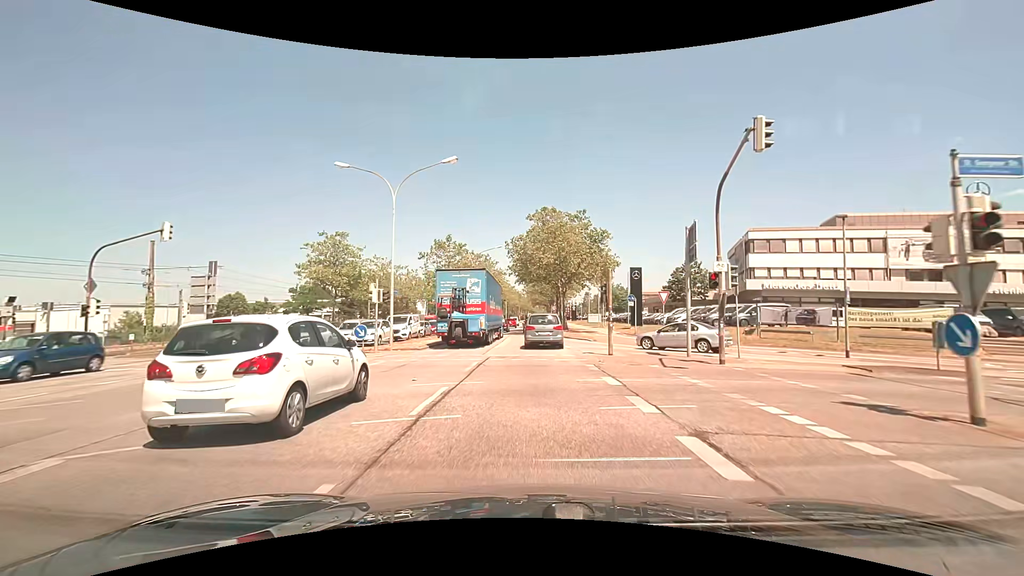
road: primary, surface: asphalt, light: Day
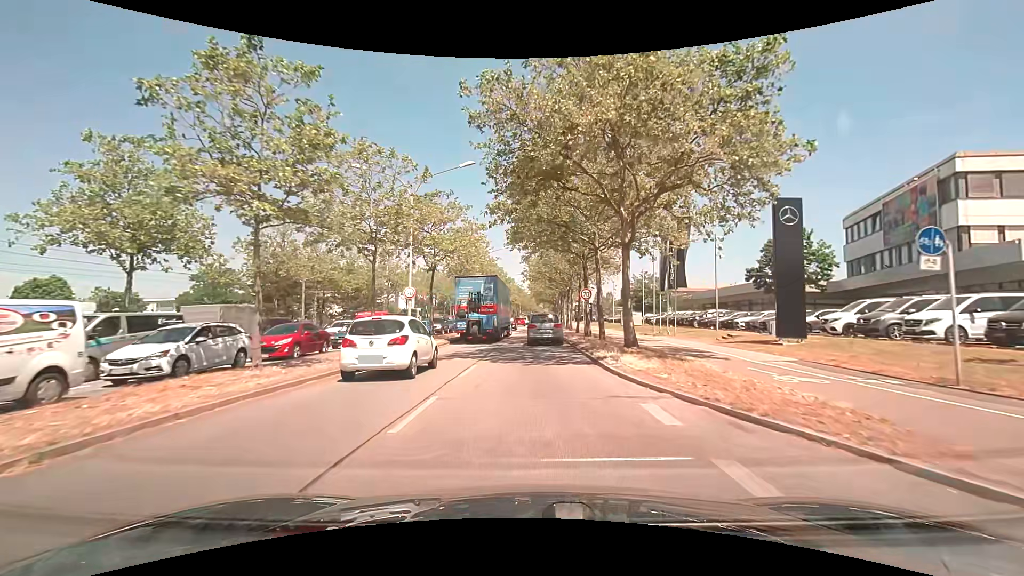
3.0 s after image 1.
(+0.2, +30.8) m; 0°
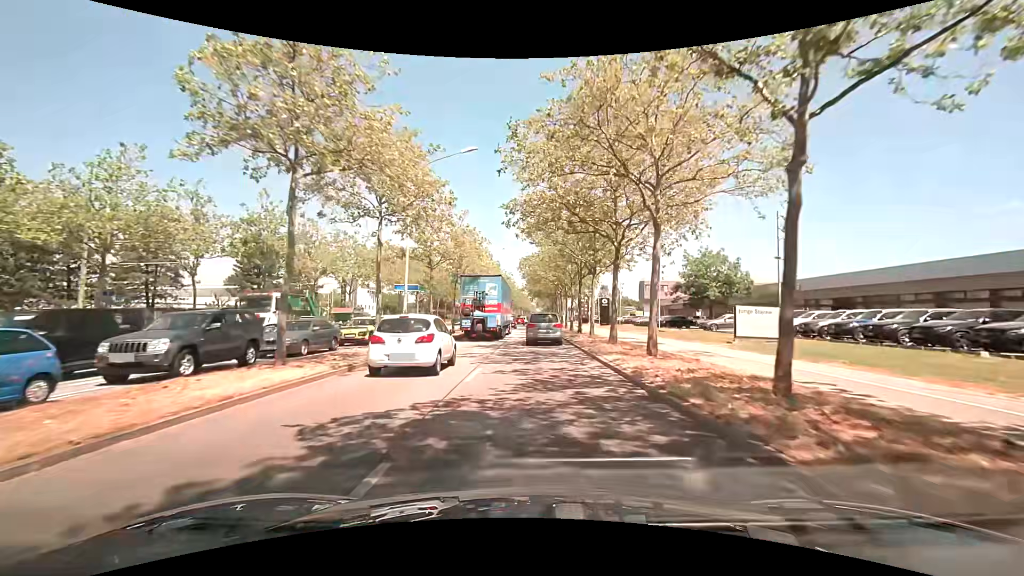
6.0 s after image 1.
(+0.1, +34.2) m; +1°
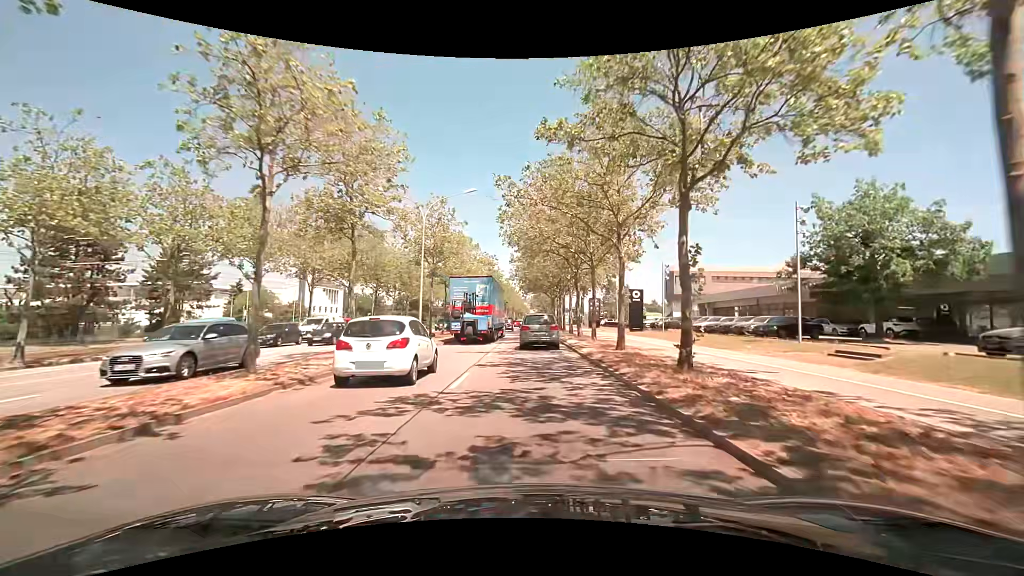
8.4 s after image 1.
(+0.4, +27.9) m; +1°
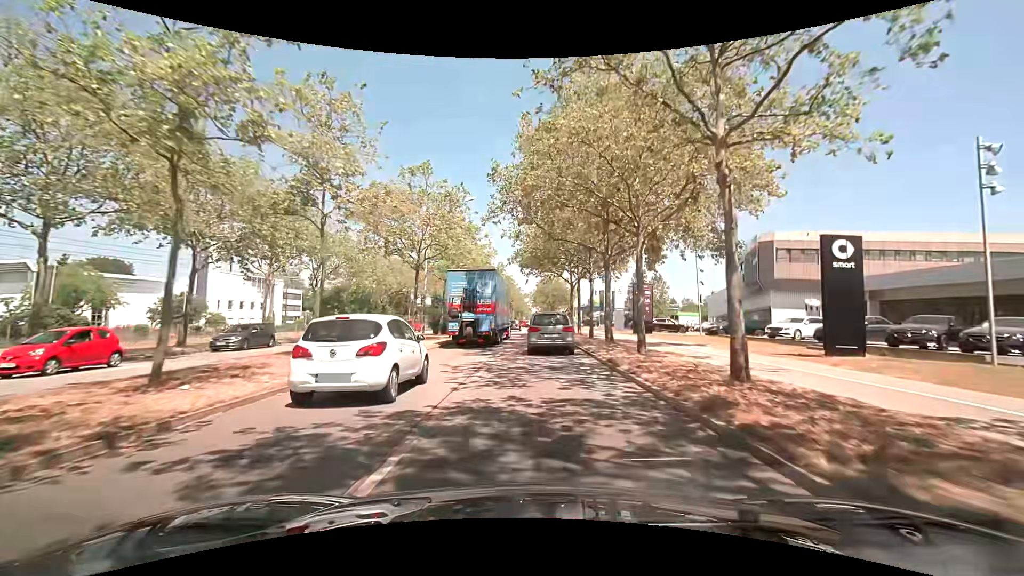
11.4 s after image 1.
(-0.2, +34.1) m; 0°
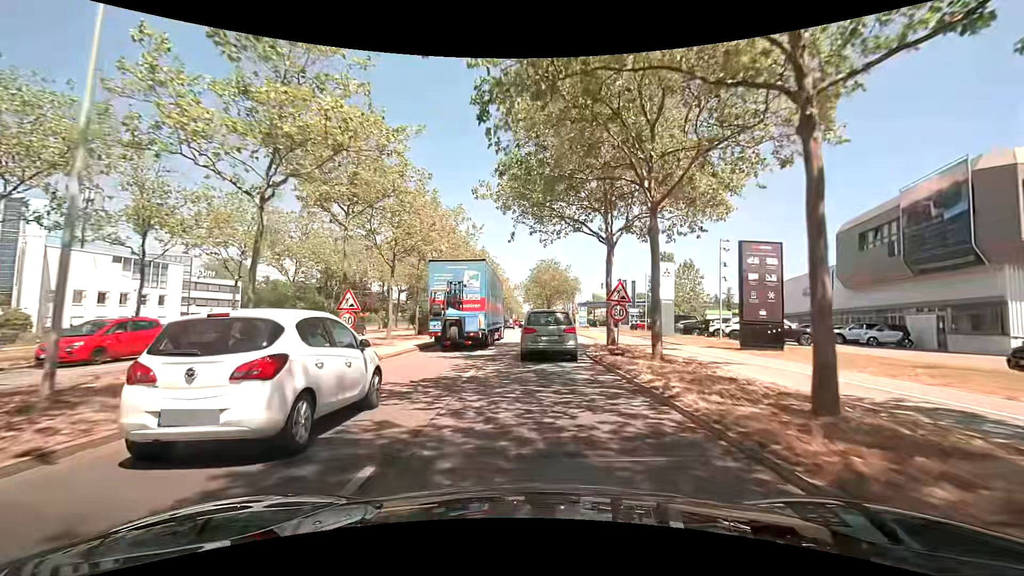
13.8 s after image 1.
(+0.3, +26.7) m; +1°
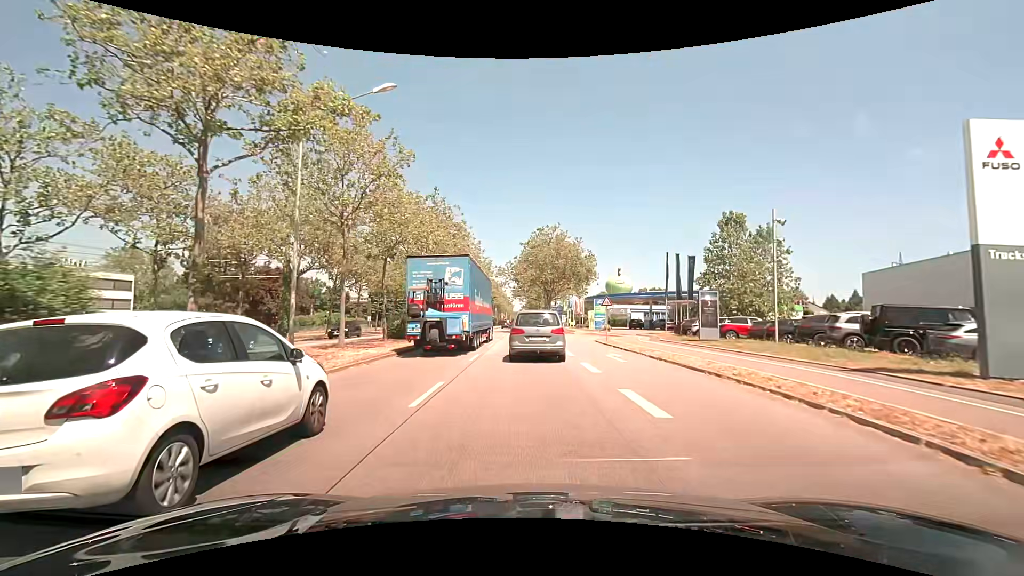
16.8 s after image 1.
(+0.1, +29.9) m; +1°
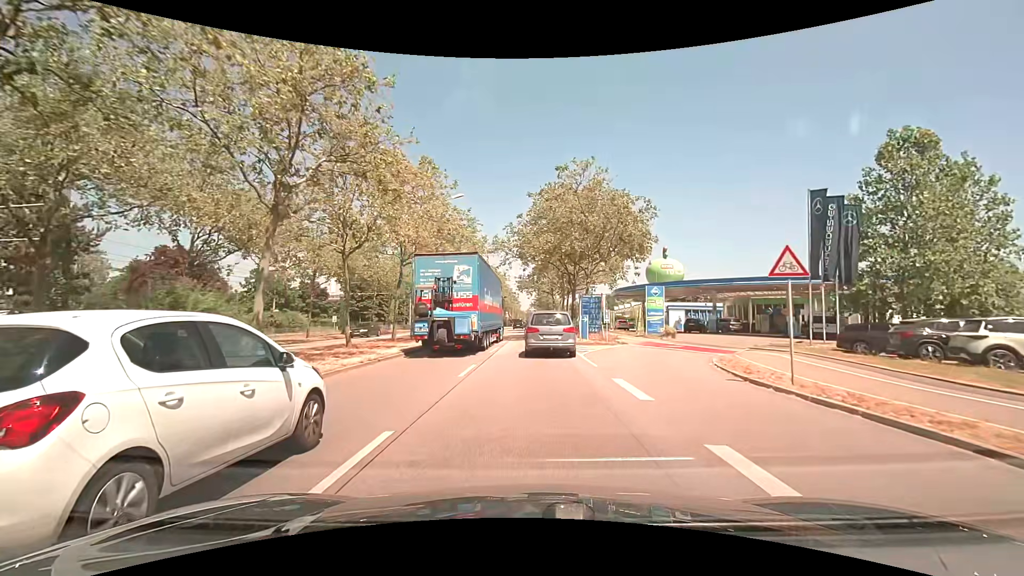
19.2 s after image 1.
(-0.4, +23.0) m; -2°
